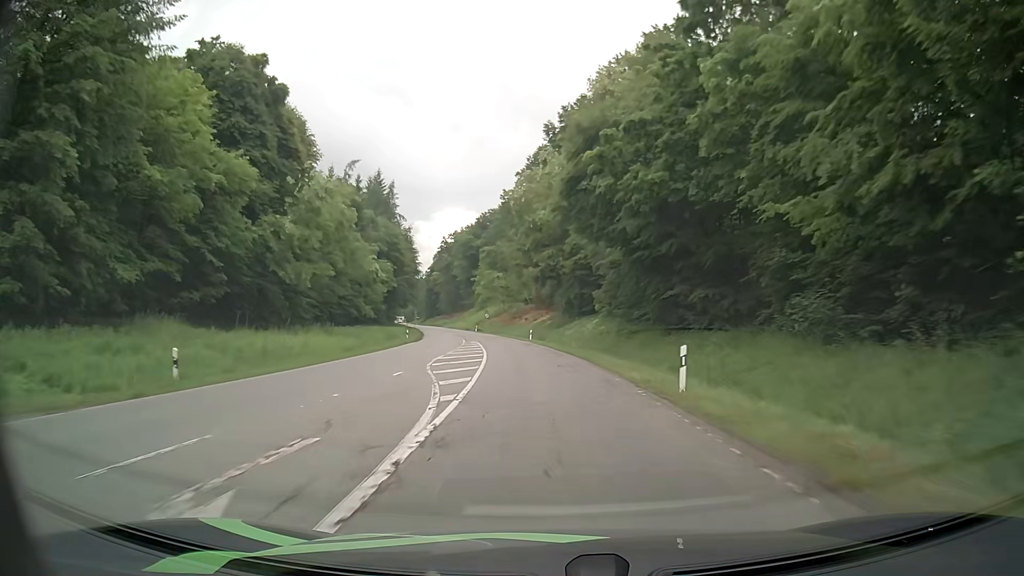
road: secondary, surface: asphalt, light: Day
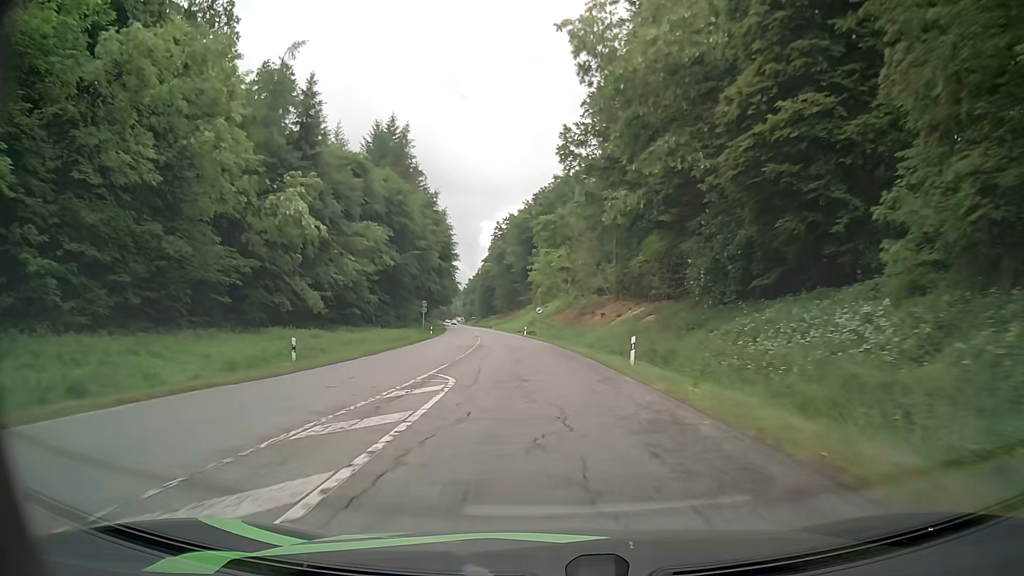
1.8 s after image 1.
(-1.8, +40.1) m; -5°
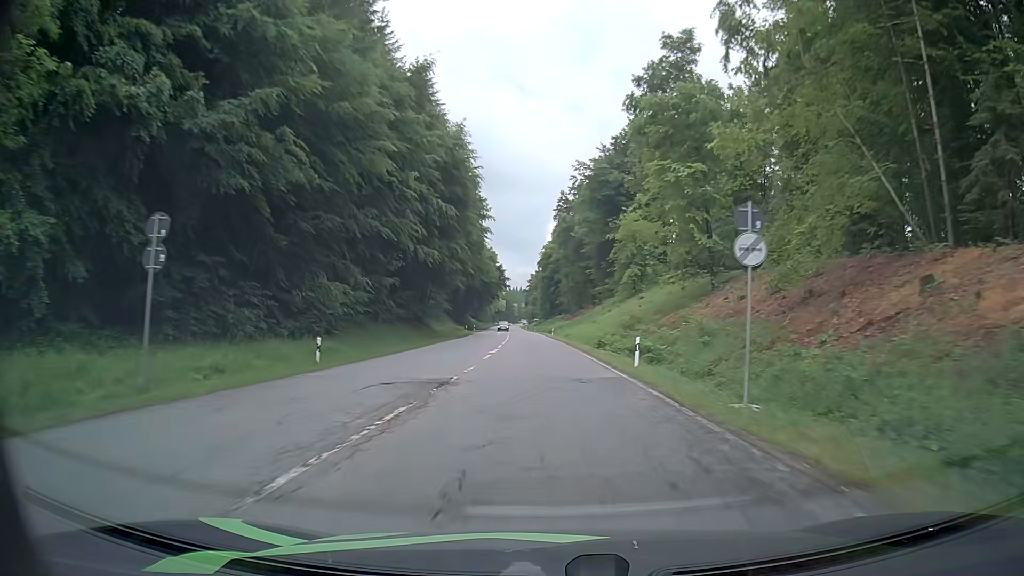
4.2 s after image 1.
(-3.1, +54.8) m; -6°
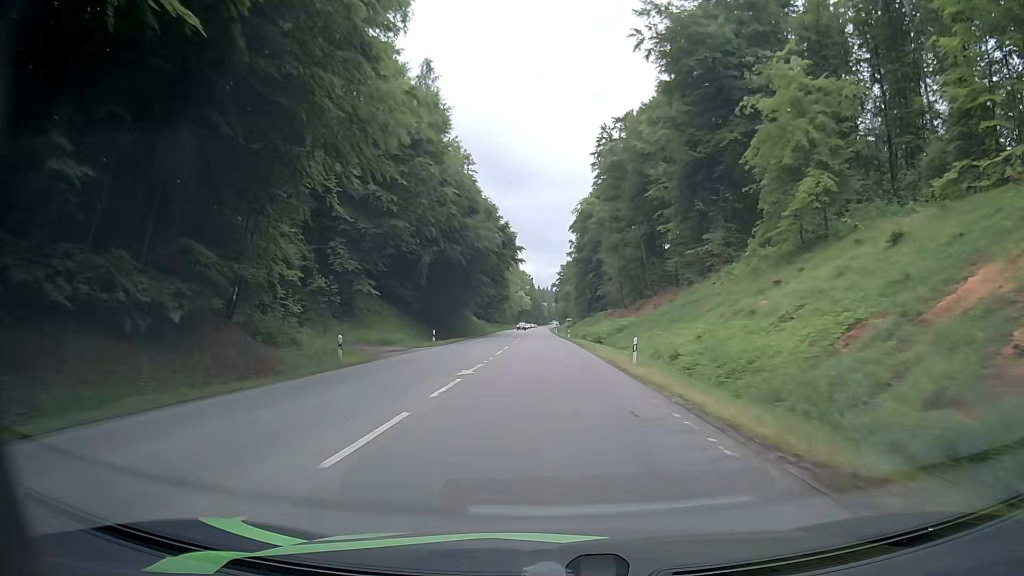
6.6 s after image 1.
(-1.0, +56.2) m; -2°
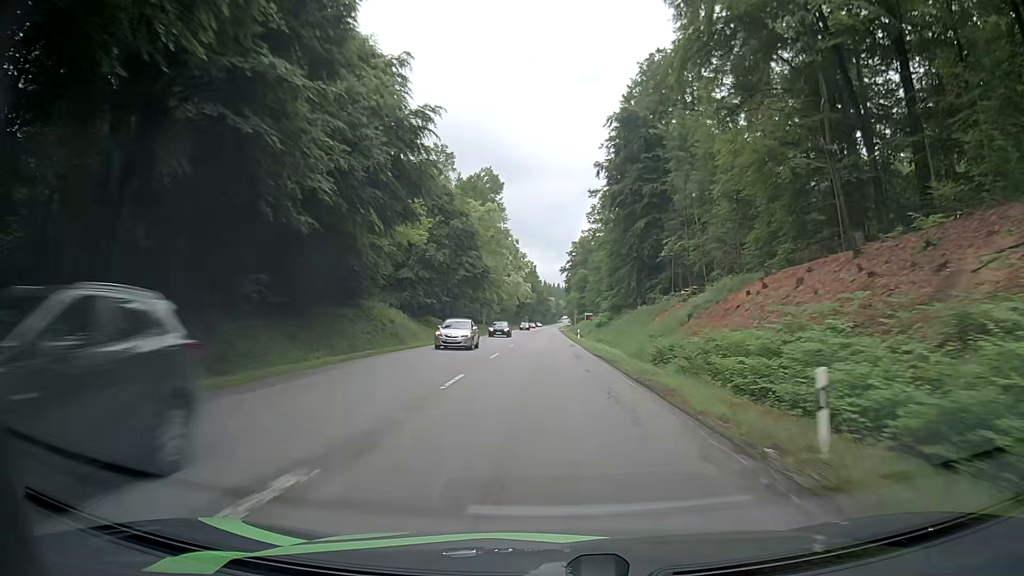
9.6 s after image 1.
(-0.7, +71.5) m; -1°
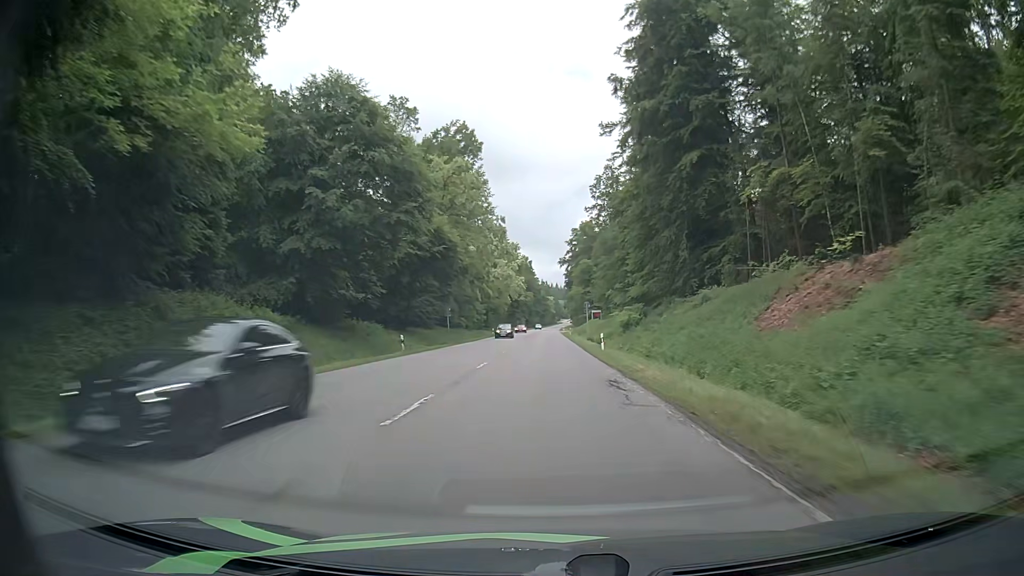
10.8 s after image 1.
(+0.2, +28.9) m; 0°
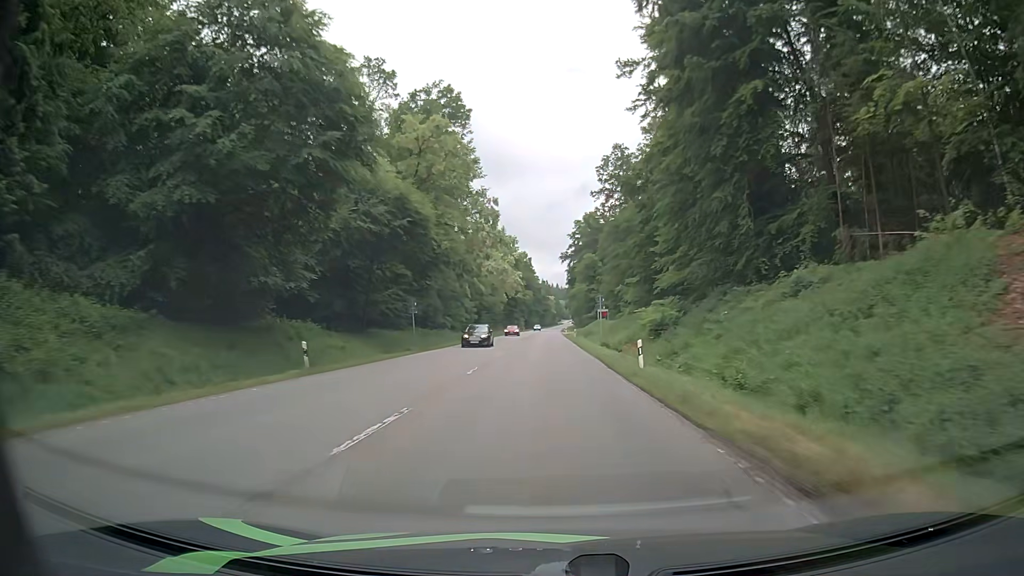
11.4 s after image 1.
(-0.1, +14.5) m; 0°
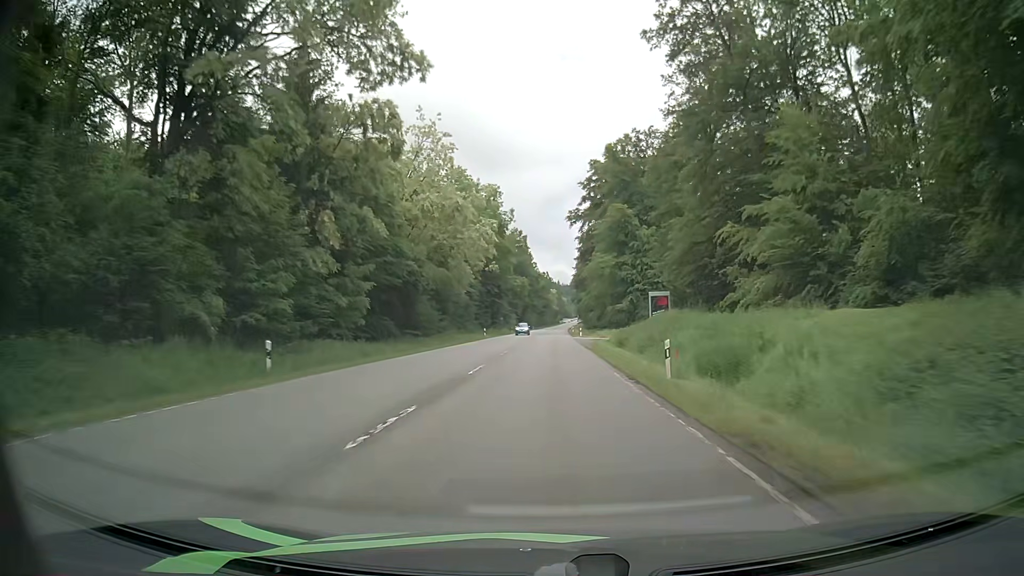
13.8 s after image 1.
(+0.3, +58.1) m; +1°
(0, +10) (0, +20) (0, +30) (0, +40) (0, +50) (0, +60) (0, +70) (0, +80) (0, +90) (+1, +100) m
